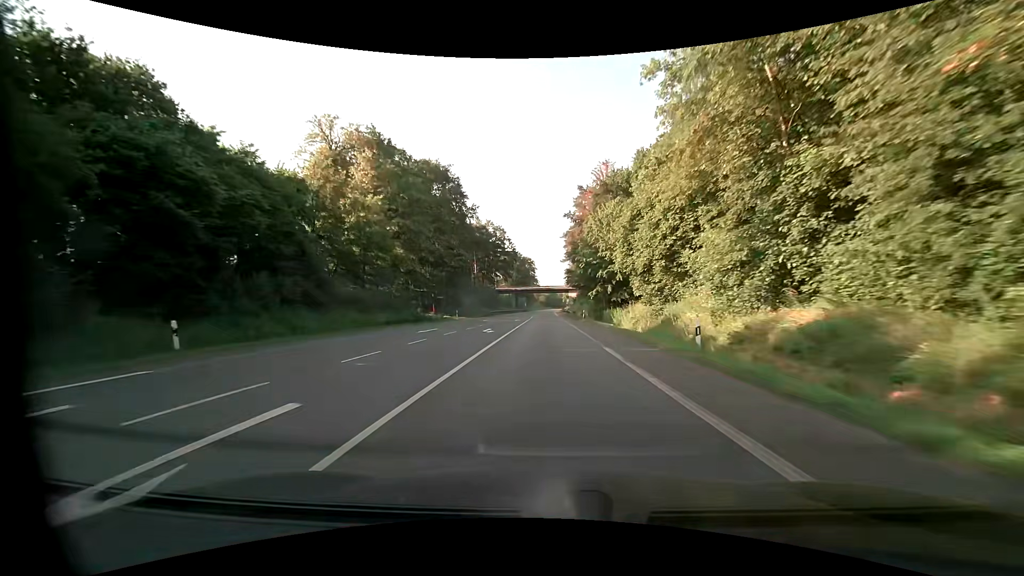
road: primary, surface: asphalt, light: Day
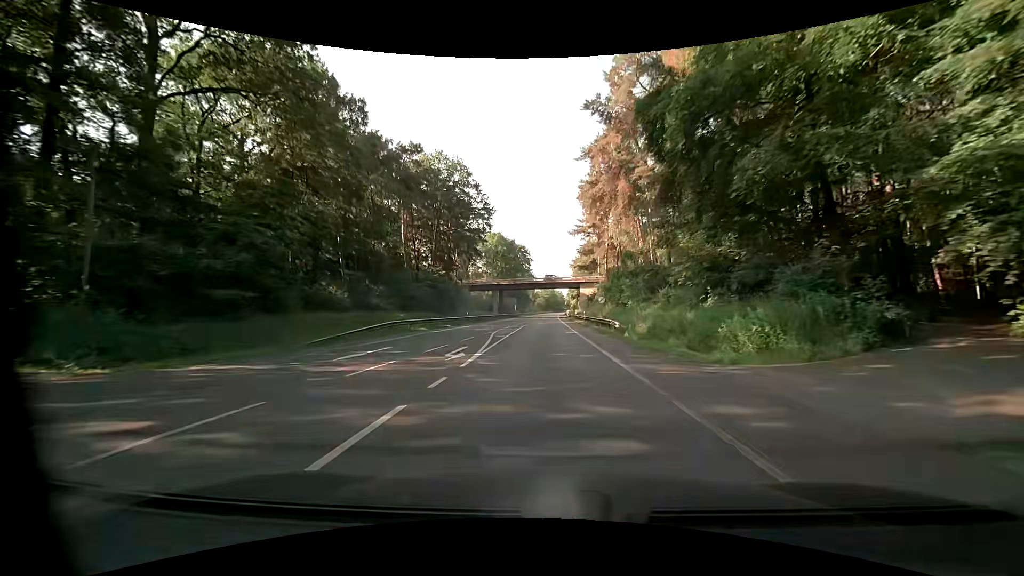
(+0.2, +56.3) m; 0°
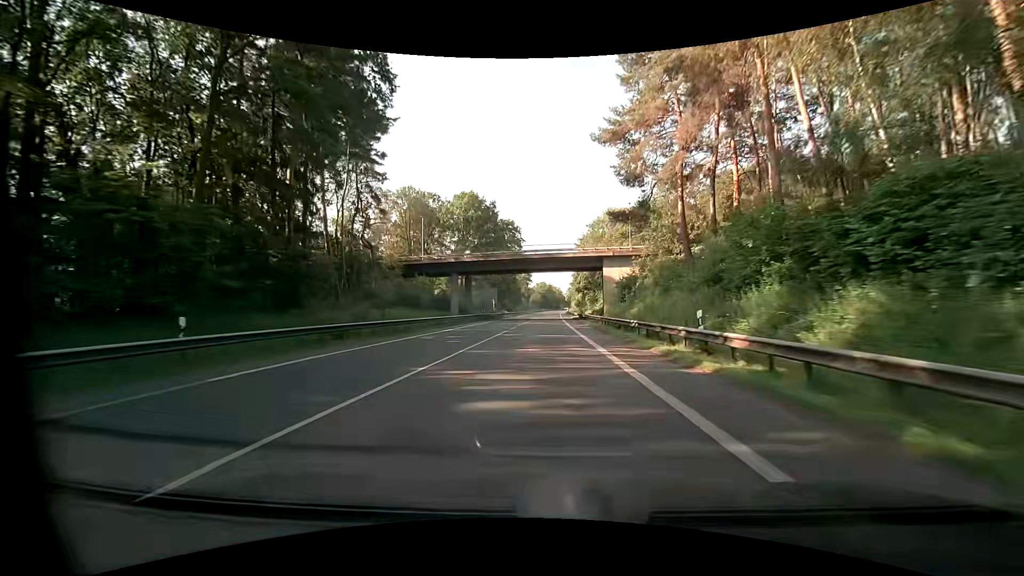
(-0.1, +45.1) m; 0°
(0, +10) (0, +20) (0, +30) (0, +40) (0, +50) (0, +60) (+1, +70) (+1, +80) (+1, +90) (+1, +100) m
